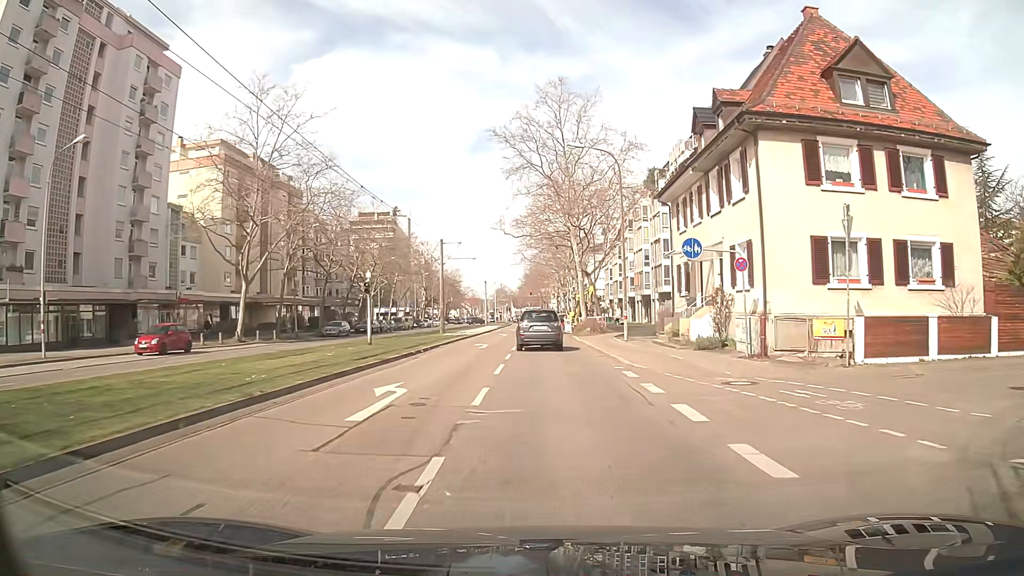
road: tertiary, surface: asphalt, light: Day
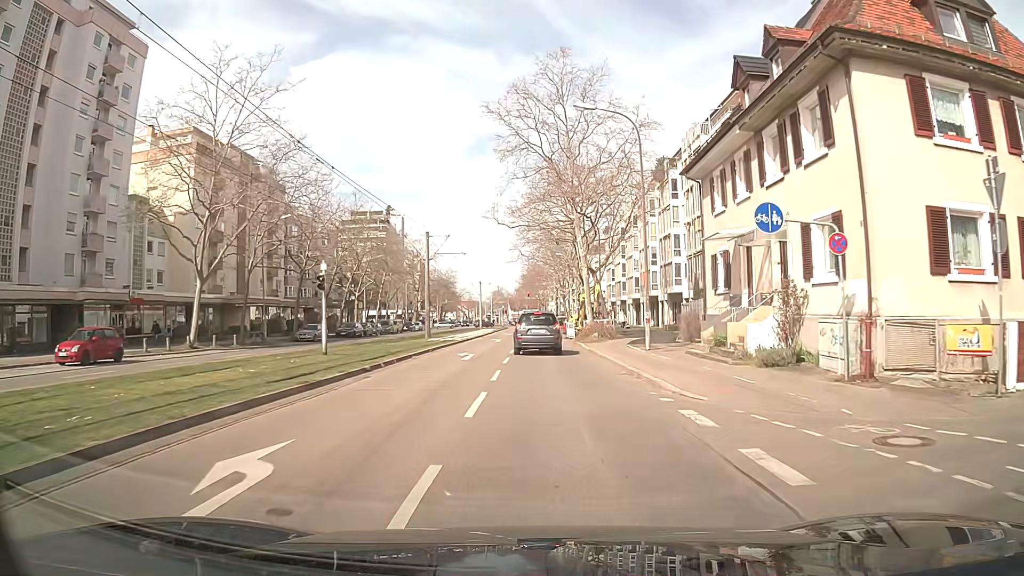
(0.0, +6.4) m; 0°
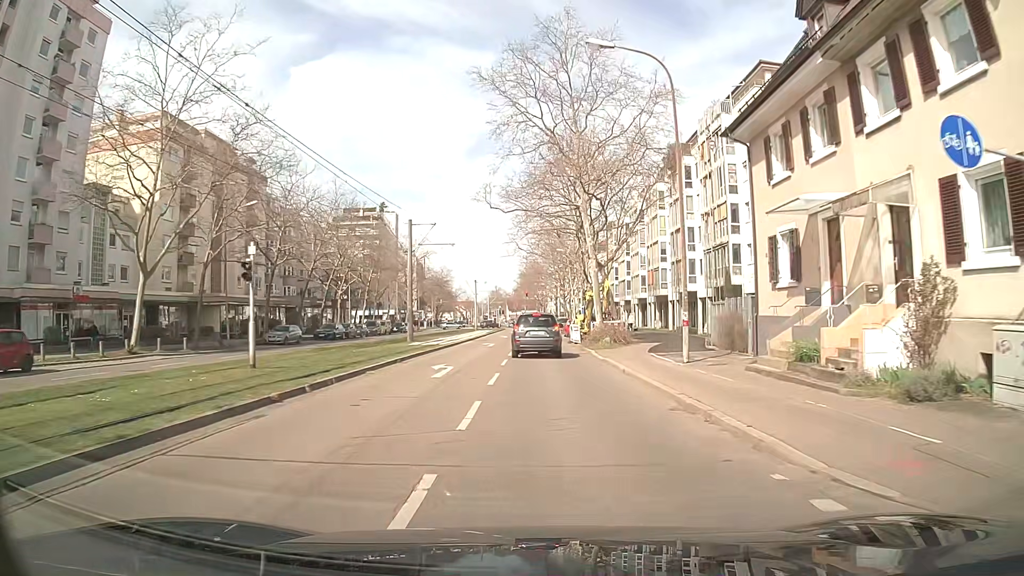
(0.0, +6.3) m; +1°
